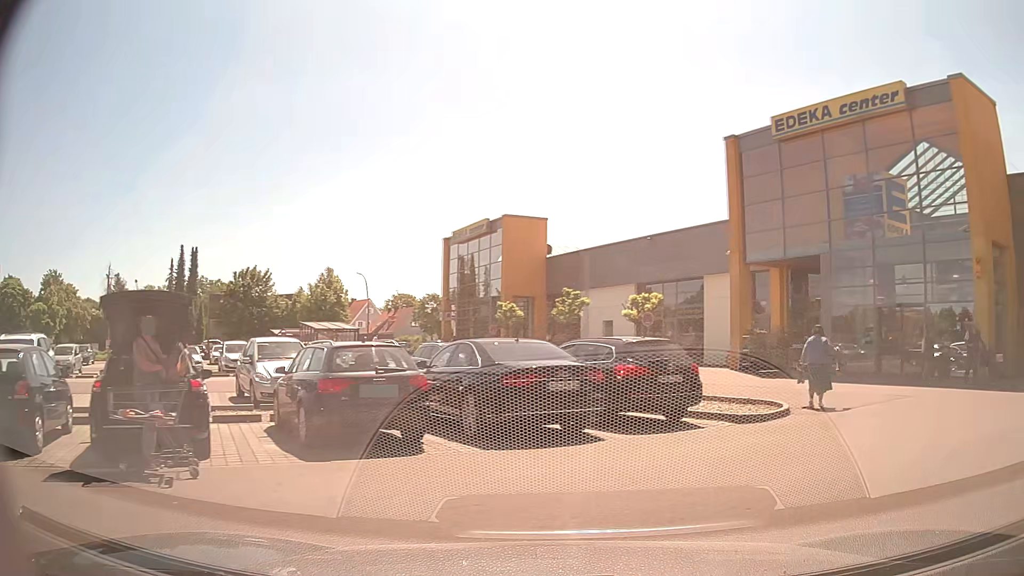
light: Day
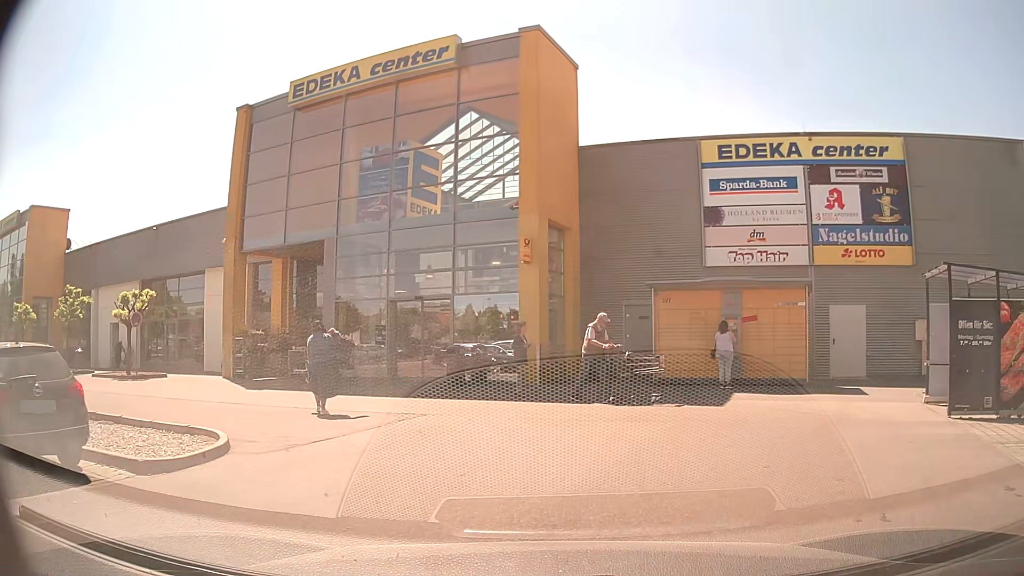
(+1.7, +4.0) m; +41°
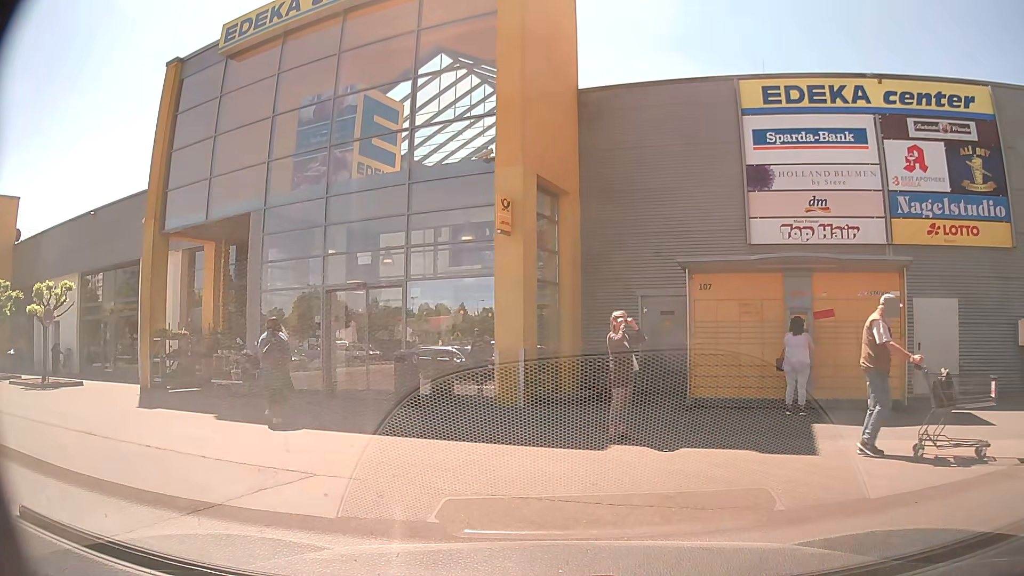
(+0.2, +5.3) m; +1°
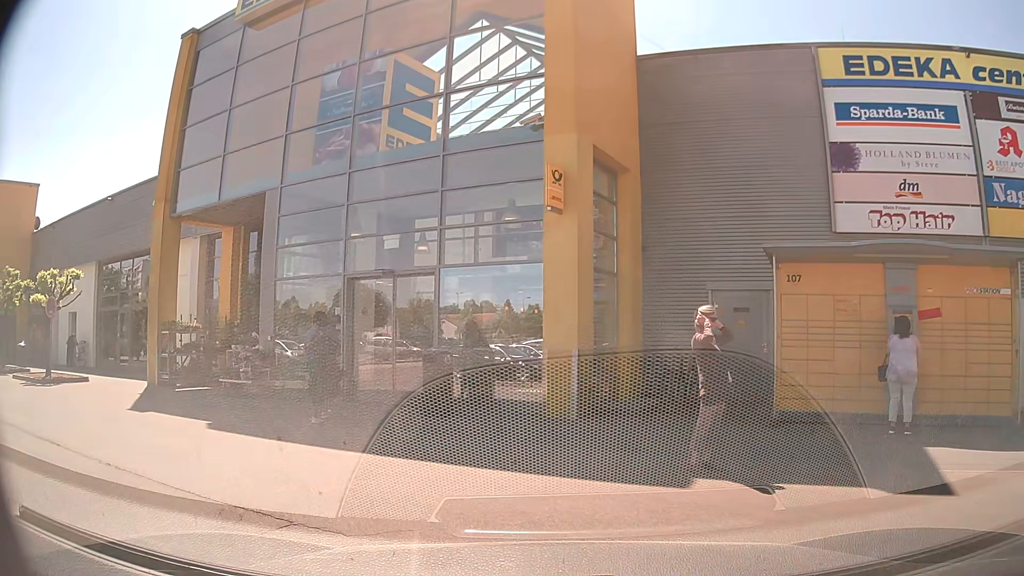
(-0.1, +2.0) m; -3°
